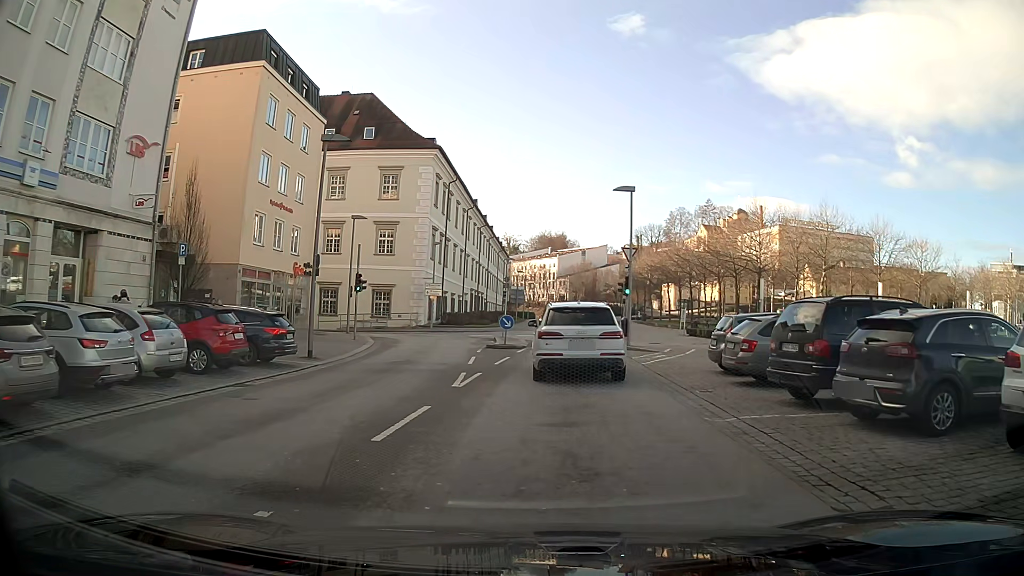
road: tertiary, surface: asphalt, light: Day
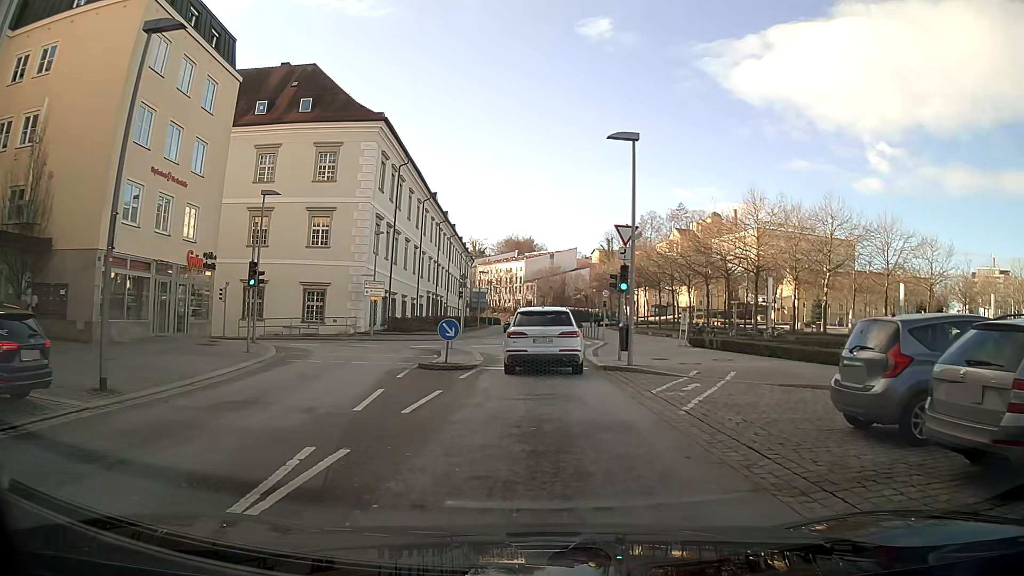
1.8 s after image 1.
(+0.2, +9.4) m; +2°
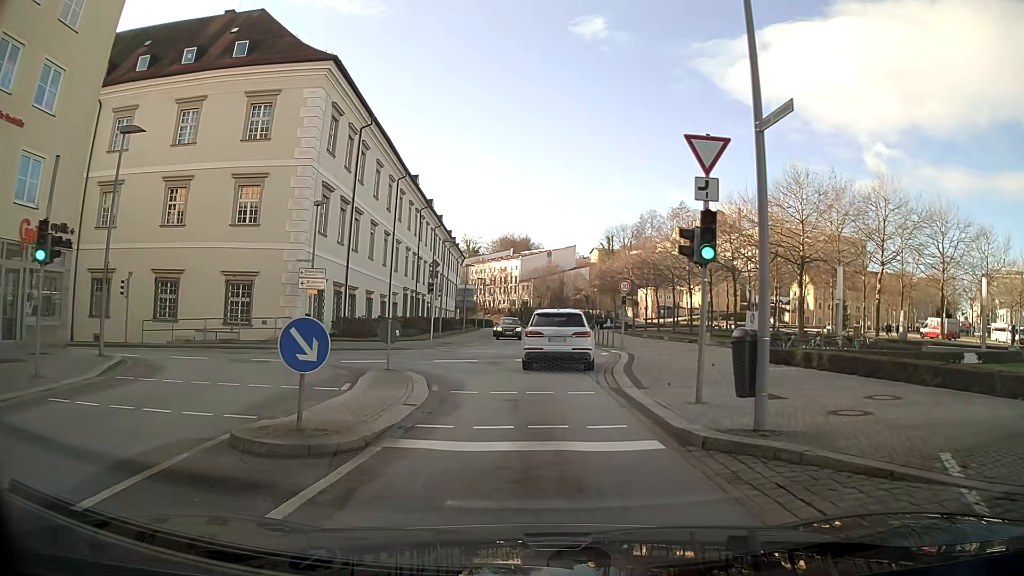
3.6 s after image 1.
(+0.1, +11.7) m; 0°
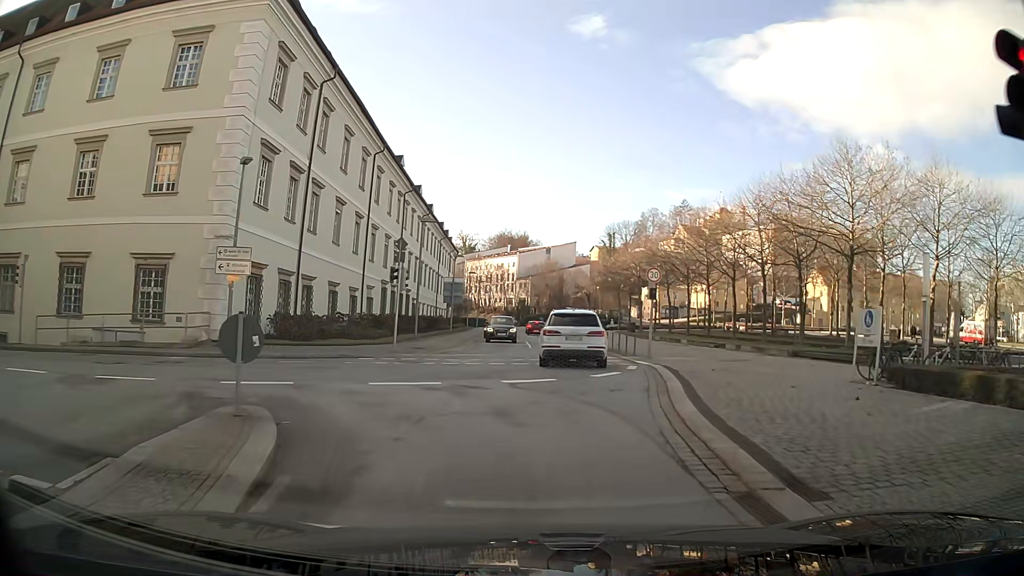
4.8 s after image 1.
(0.0, +8.7) m; +1°
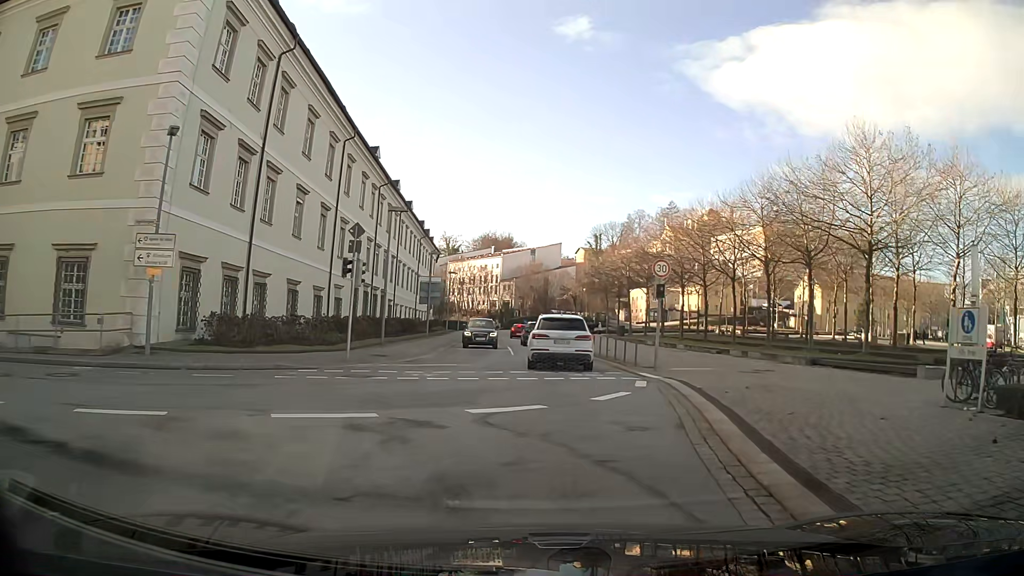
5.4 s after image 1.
(+0.1, +4.5) m; +2°
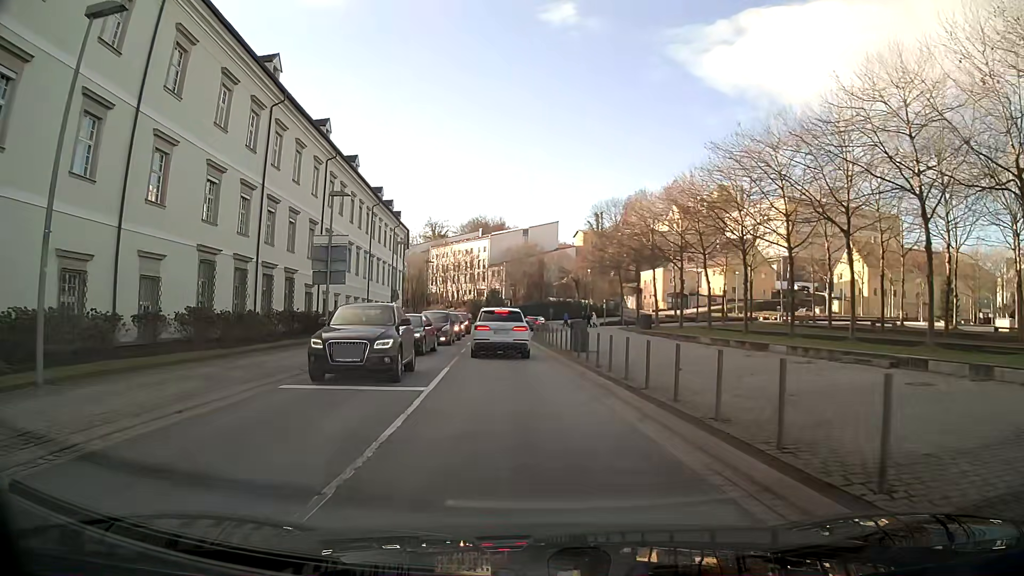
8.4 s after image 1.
(+0.3, +23.1) m; -1°
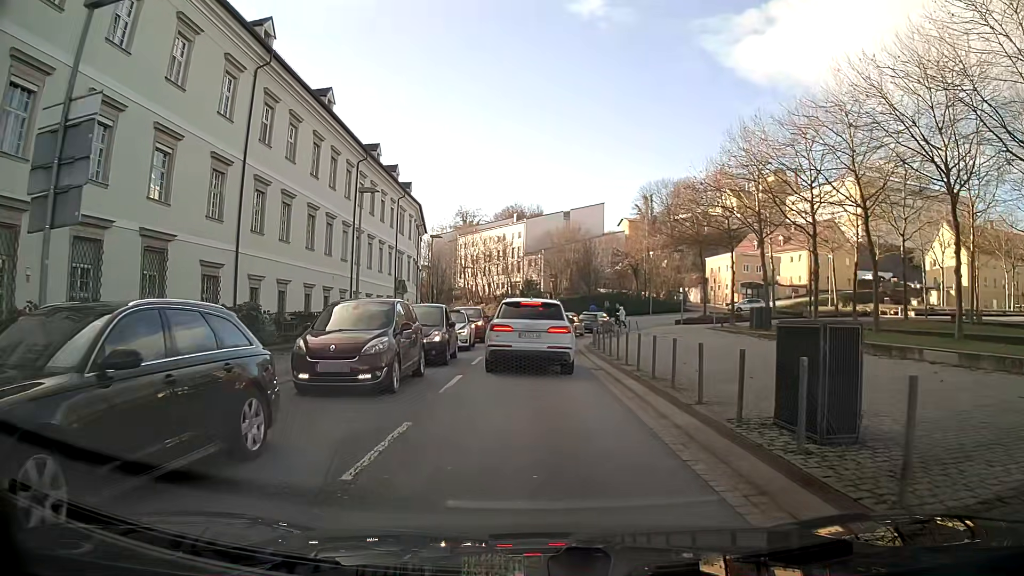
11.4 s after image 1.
(-0.6, +20.2) m; -3°
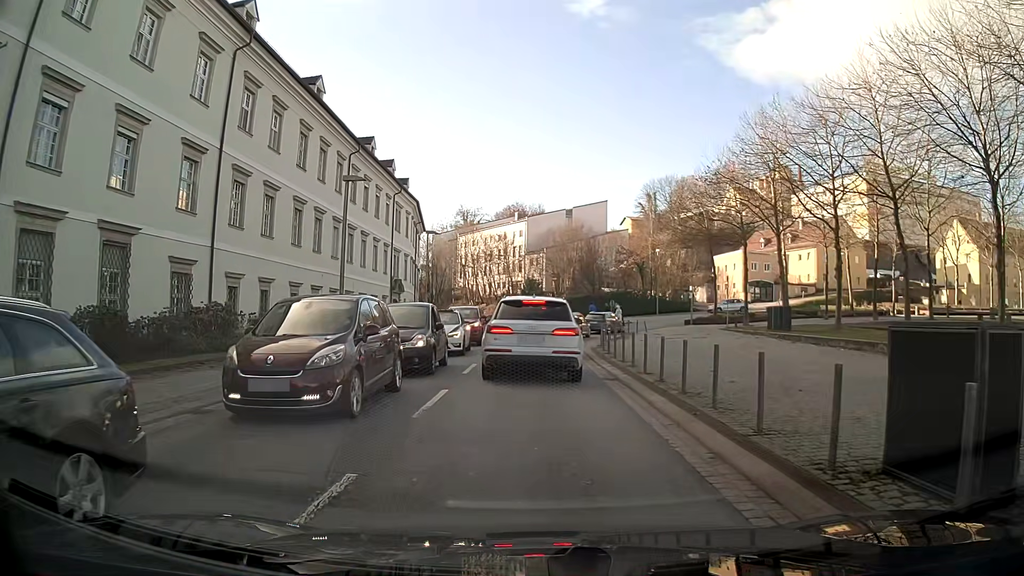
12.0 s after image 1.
(0.0, +2.7) m; 0°
